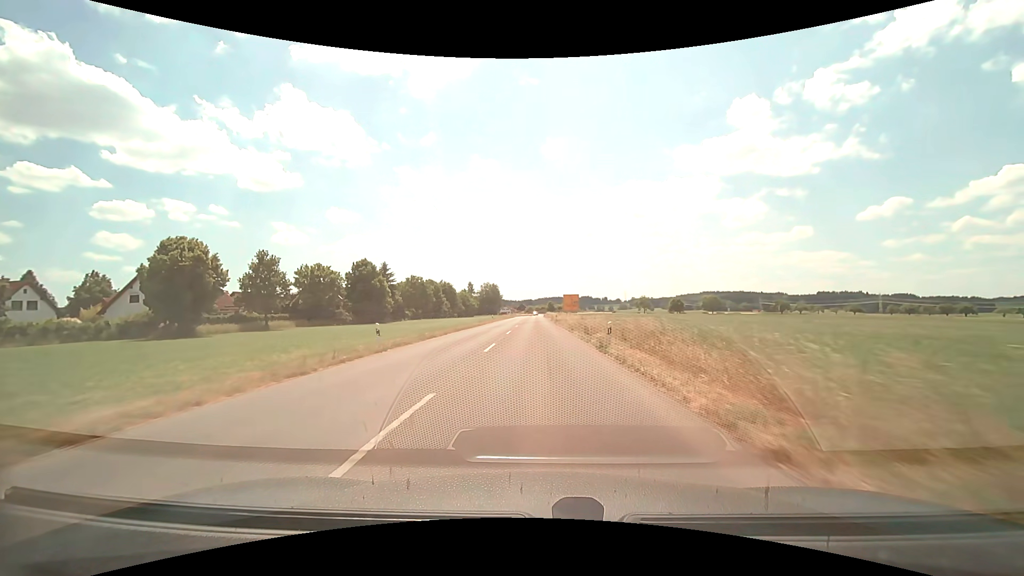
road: tertiary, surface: asphalt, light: Day
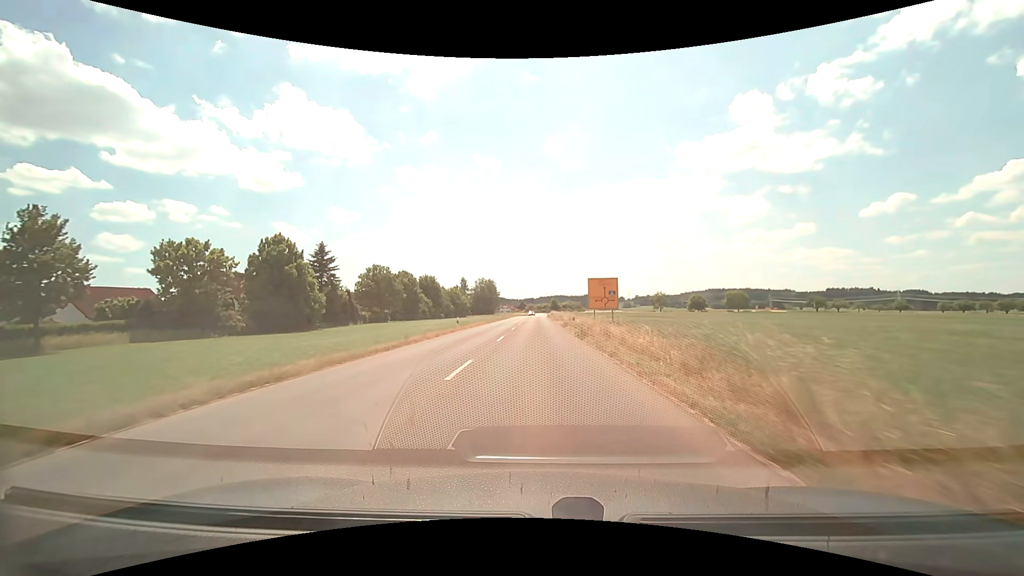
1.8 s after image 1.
(0.0, +30.7) m; 0°
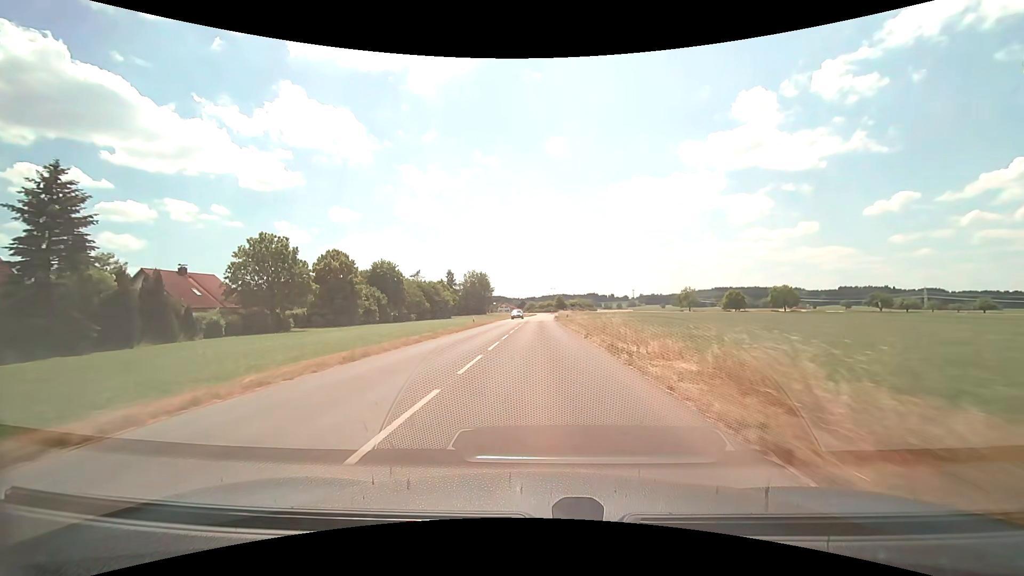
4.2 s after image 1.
(-0.1, +41.1) m; 0°
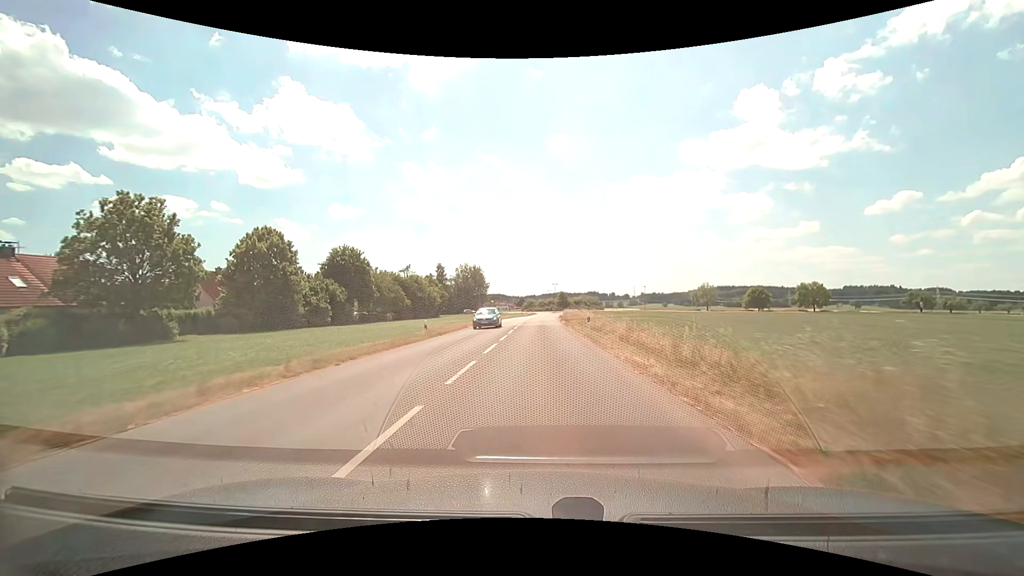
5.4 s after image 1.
(0.0, +19.7) m; 0°
(0, +10) (0, +20) (0, +30) (0, +40) (0, +50) (0, +60) (0, +70) (+1, +80) (+1, +90) (+2, +100) m
